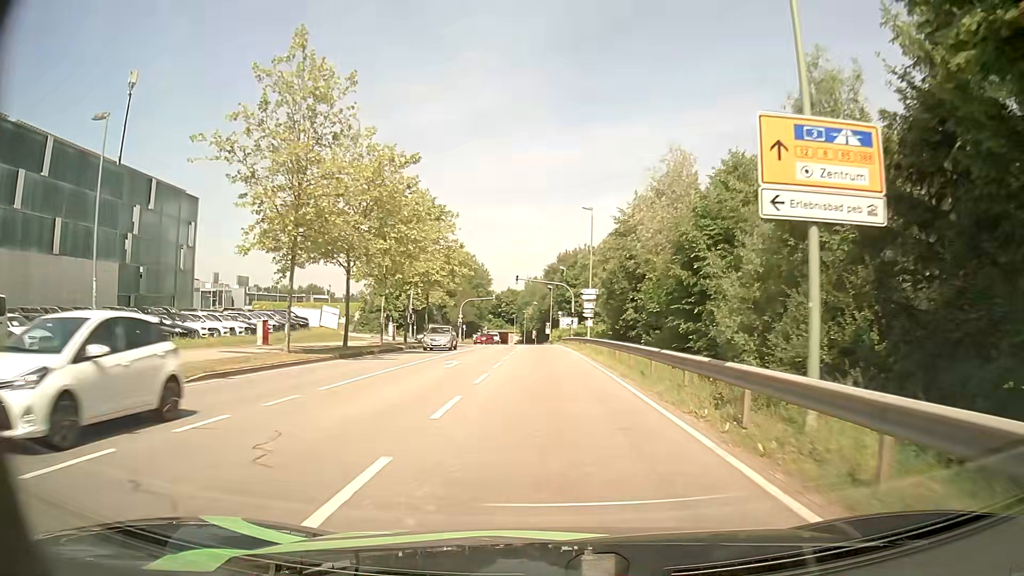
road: secondary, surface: asphalt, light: Day
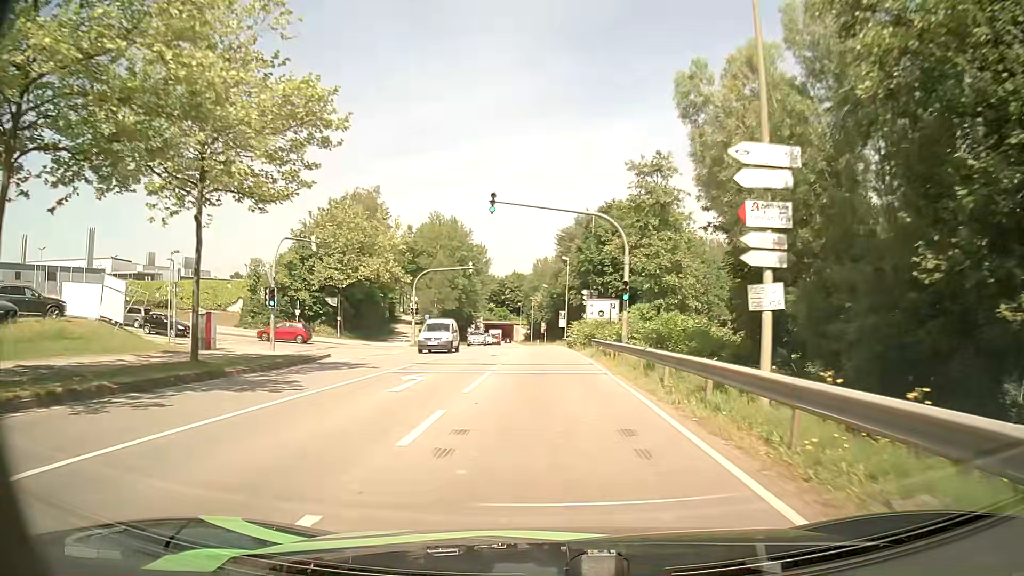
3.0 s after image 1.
(-0.1, +38.1) m; -1°
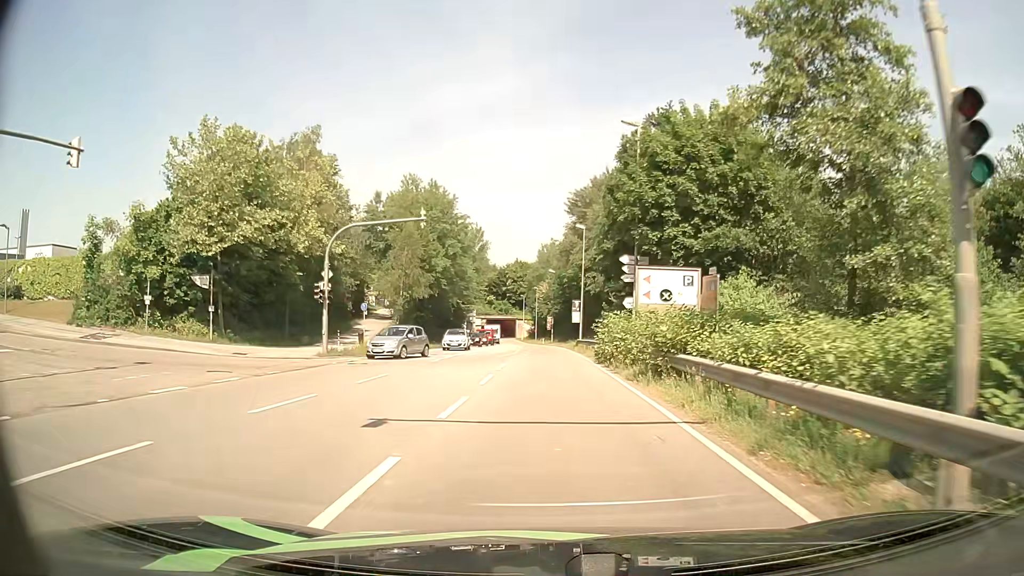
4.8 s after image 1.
(-0.1, +22.9) m; -1°
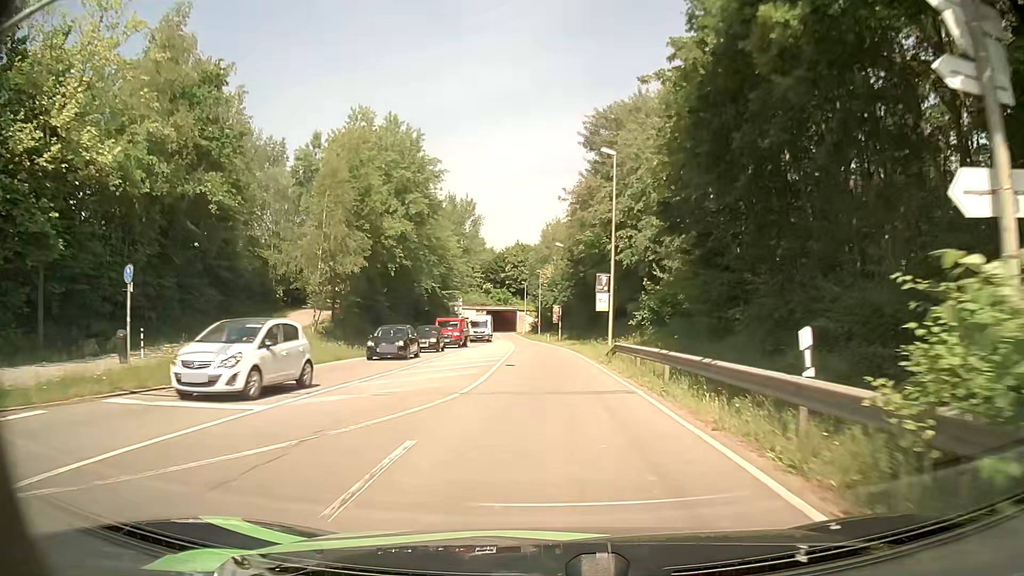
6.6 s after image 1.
(-0.1, +23.4) m; 0°
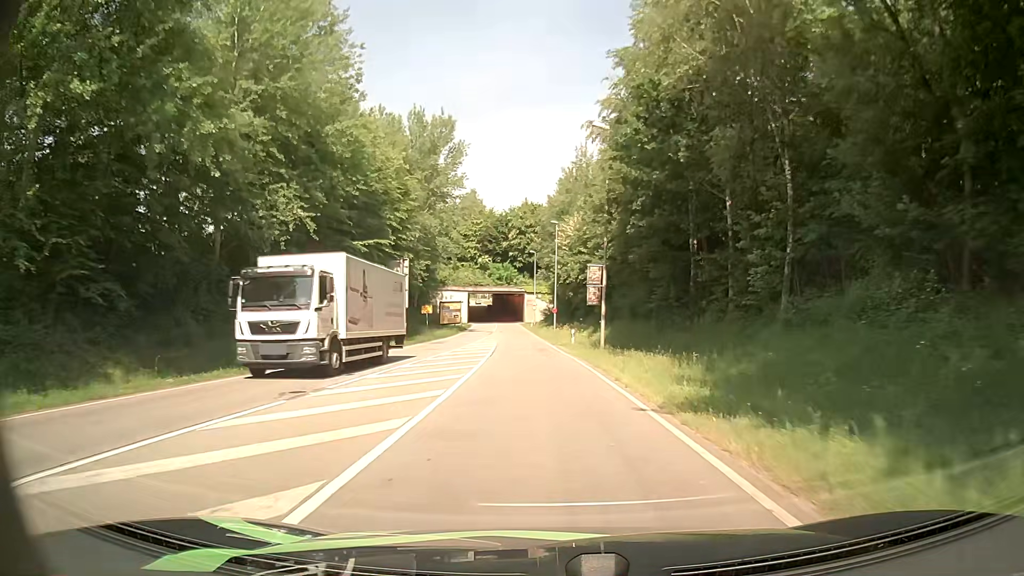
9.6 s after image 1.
(-0.4, +40.4) m; -2°
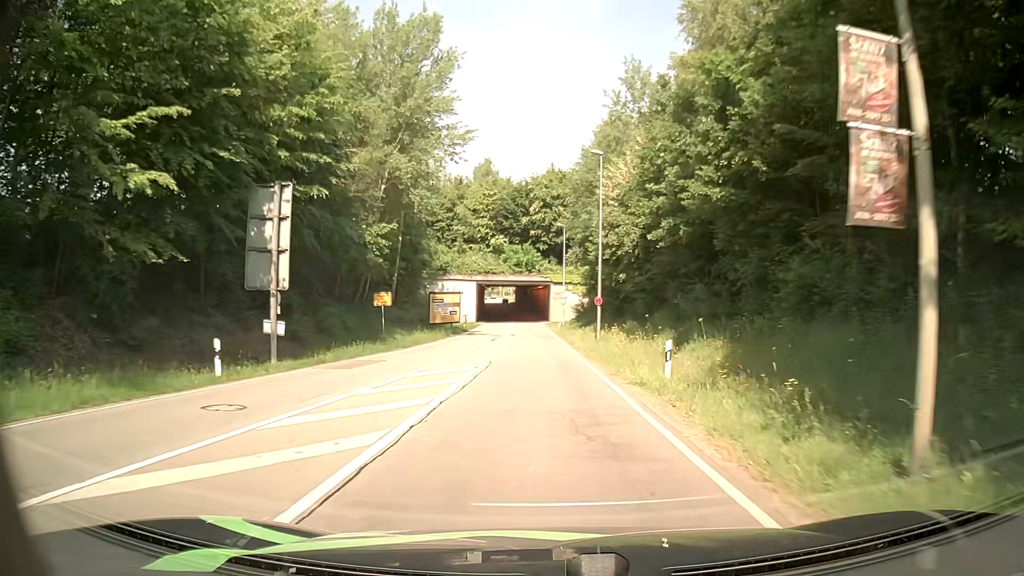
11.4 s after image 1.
(-0.4, +25.0) m; -2°
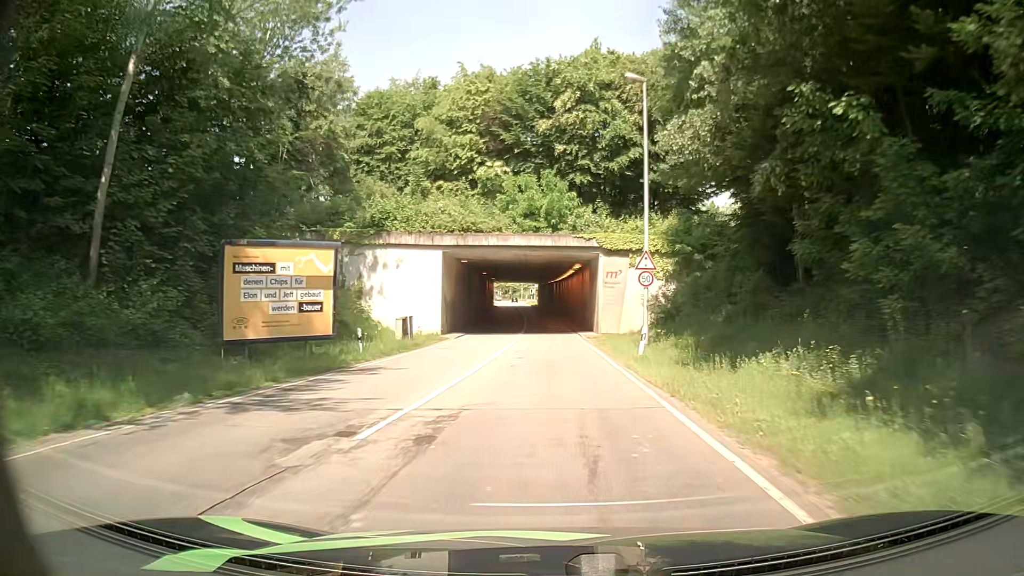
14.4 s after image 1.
(-0.8, +42.8) m; -2°
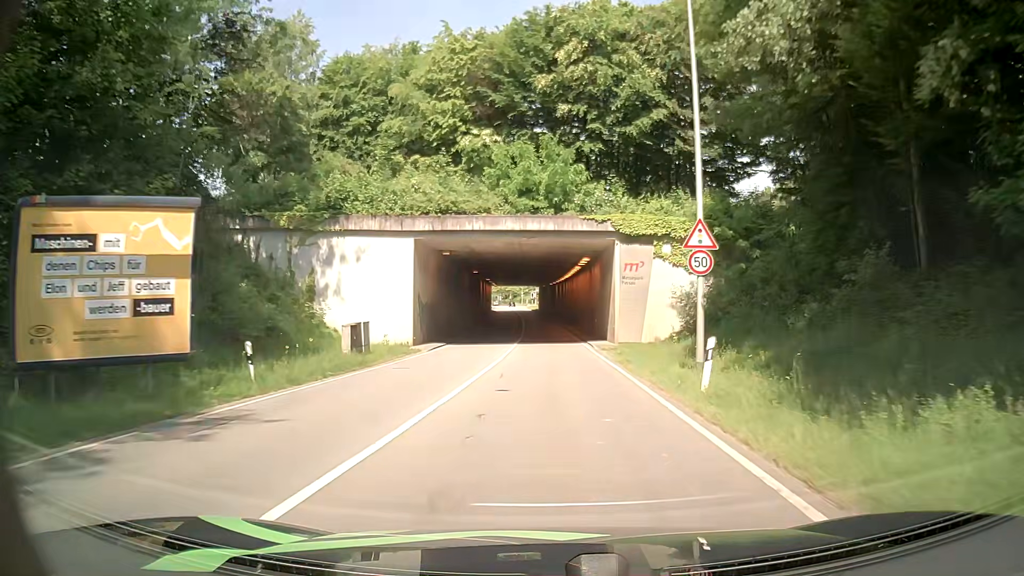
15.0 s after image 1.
(-0.1, +8.6) m; -2°
